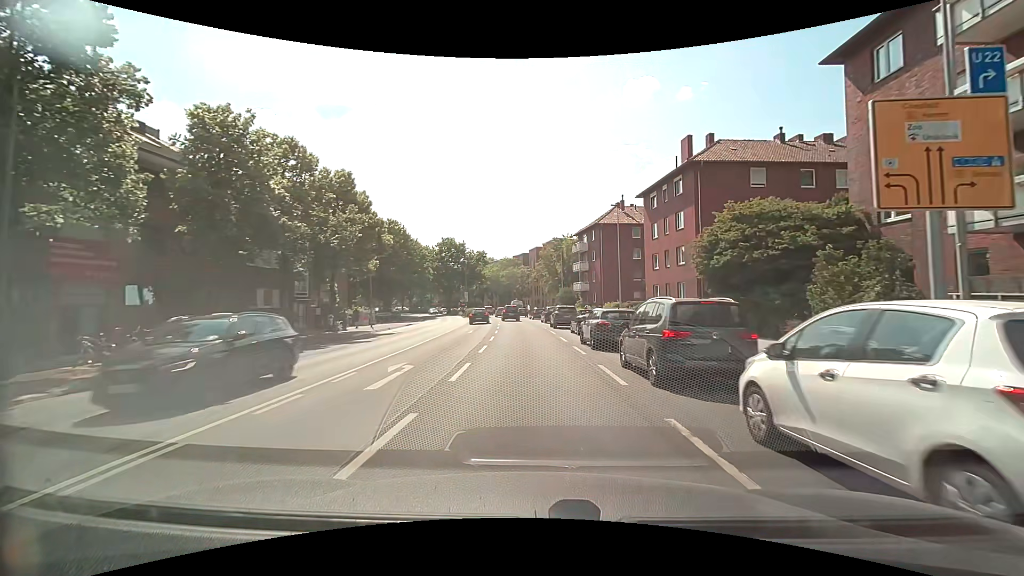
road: secondary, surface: asphalt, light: Day
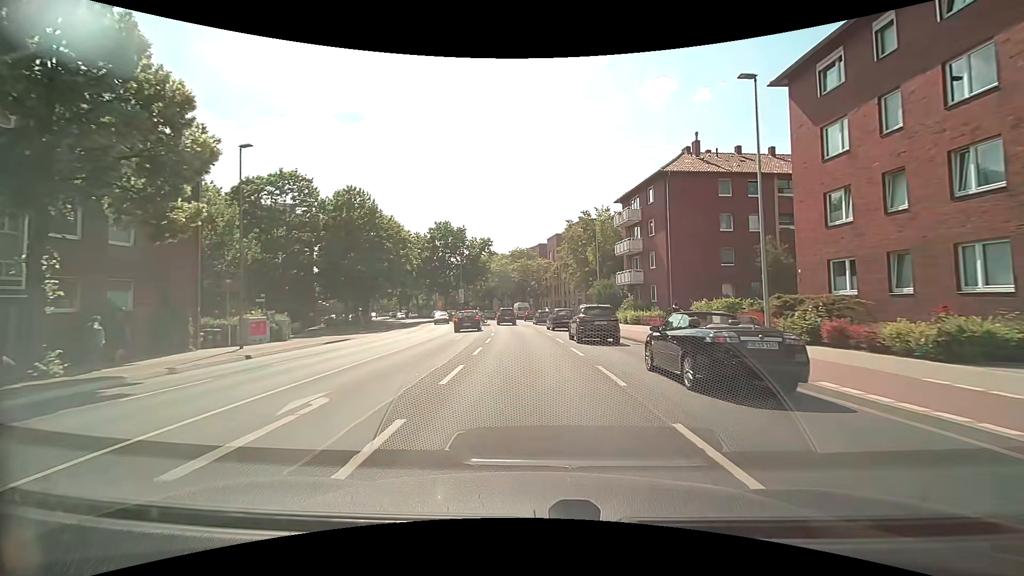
(-0.2, +24.7) m; -2°
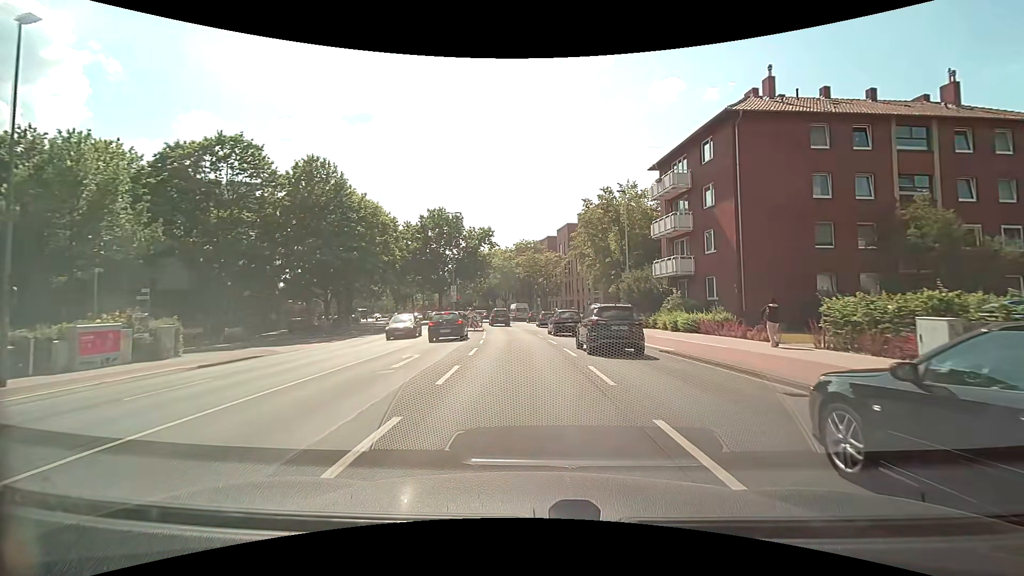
(+0.1, +12.0) m; 0°
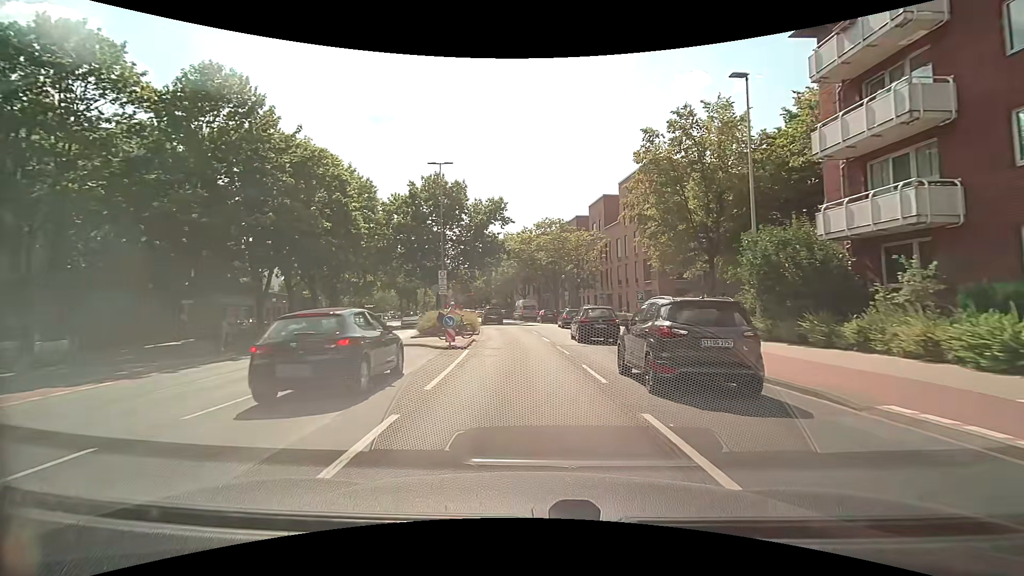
(-0.4, +18.0) m; -3°
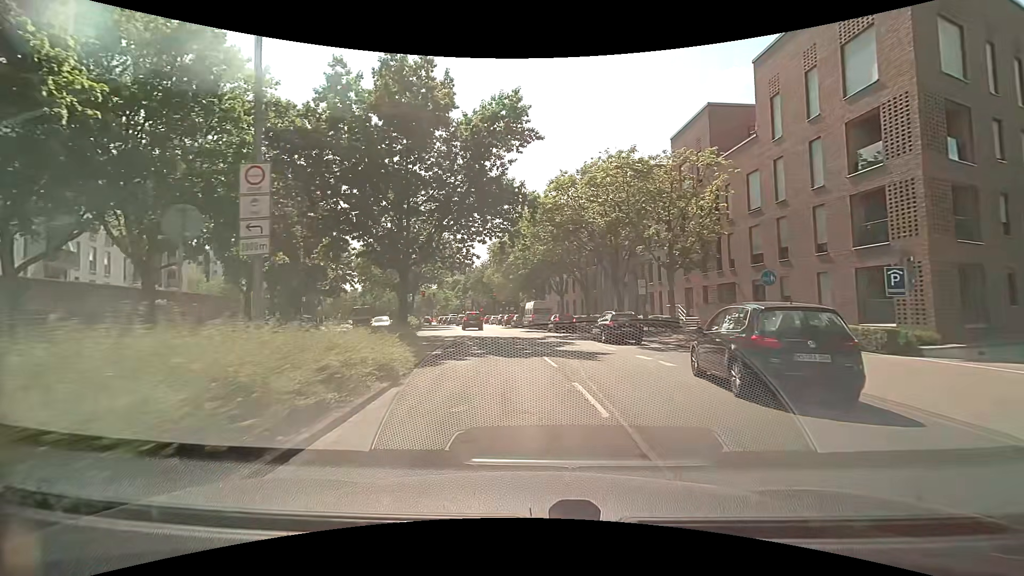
(-0.5, +27.5) m; -3°
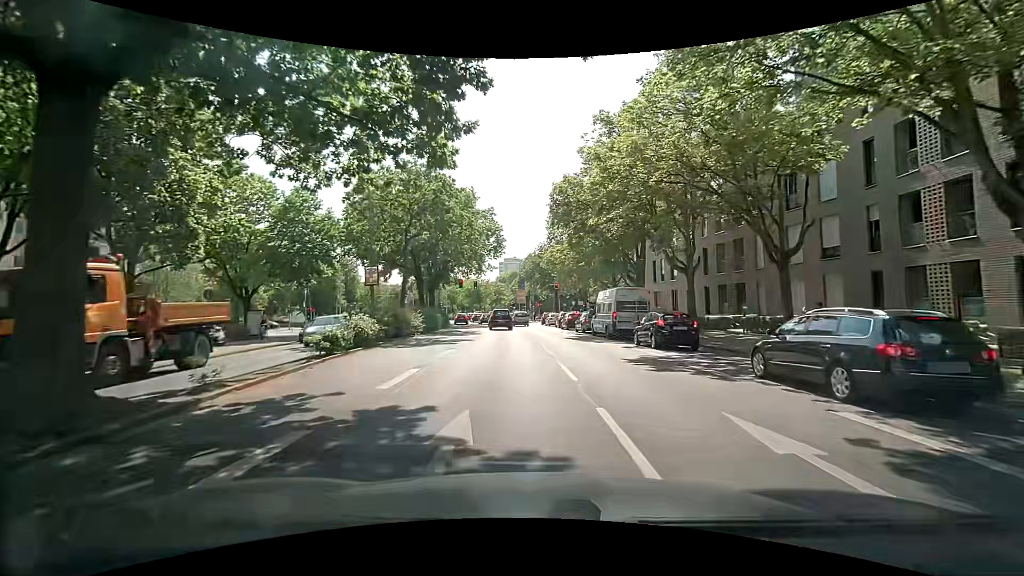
(-1.8, +26.5) m; -7°
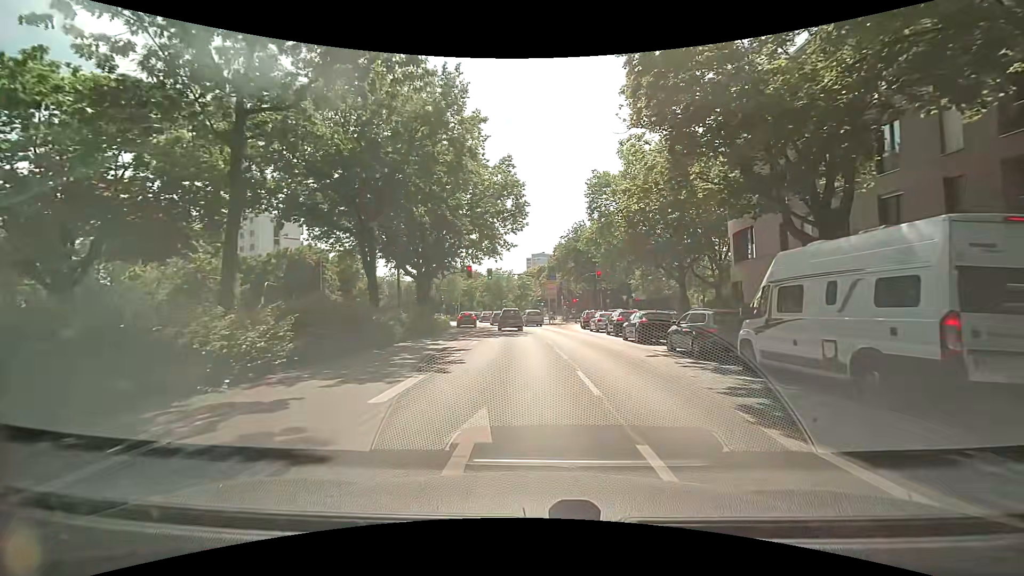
(-1.0, +19.9) m; -3°
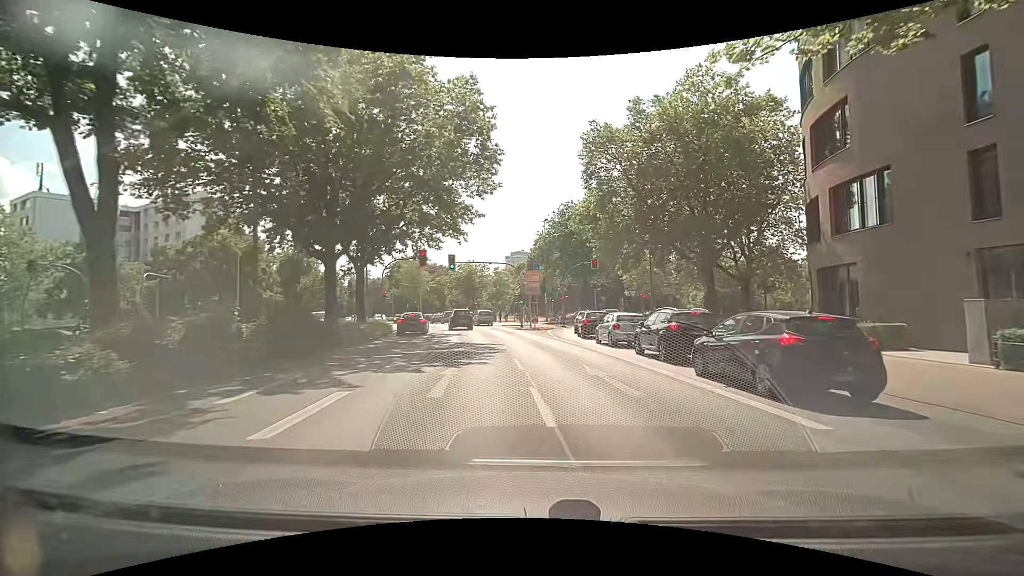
(-0.1, +14.2) m; +2°
(0, +10) (0, +20) (0, +30) (-2, +40) (-4, +50) (-6, +59) (-9, +69) (-11, +79) (-14, +88) (-18, +98) m
